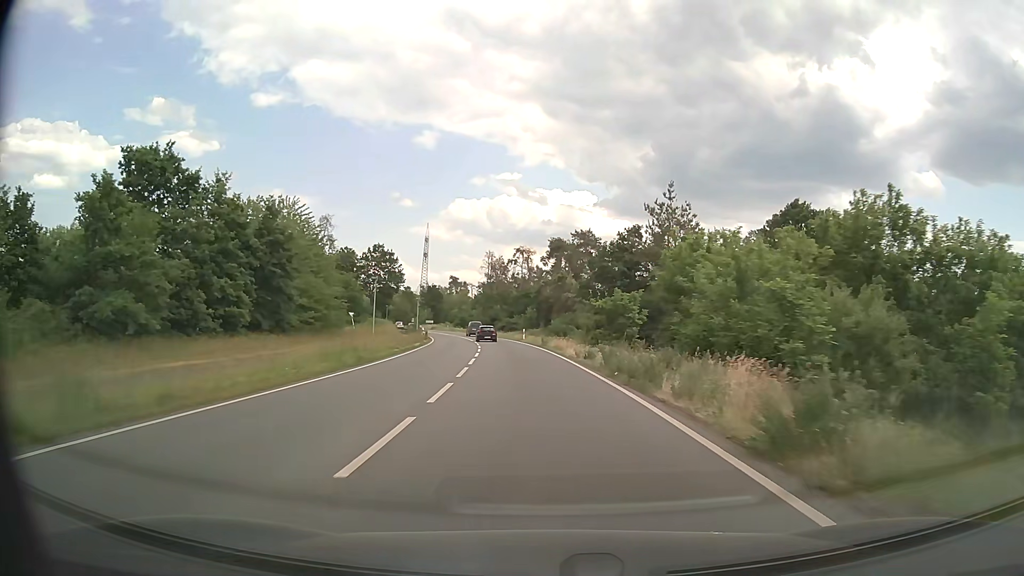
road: primary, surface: asphalt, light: Day
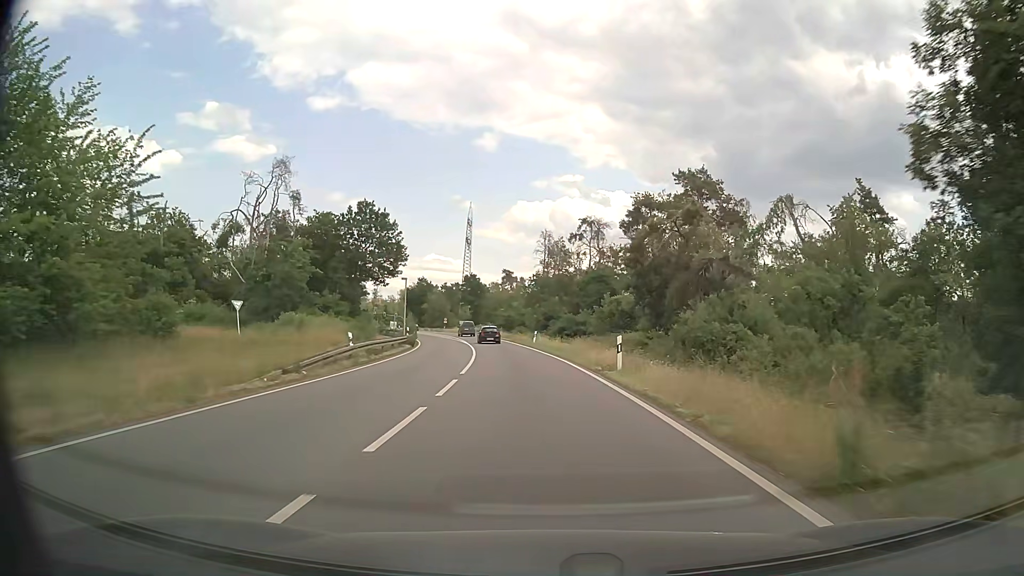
(-1.9, +41.2) m; -5°
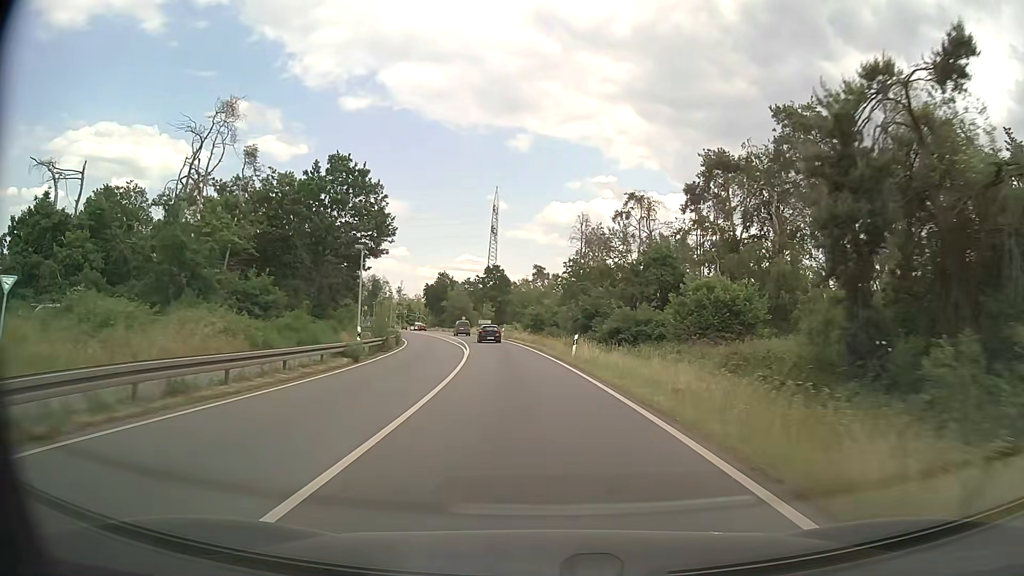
(-0.5, +20.0) m; -3°
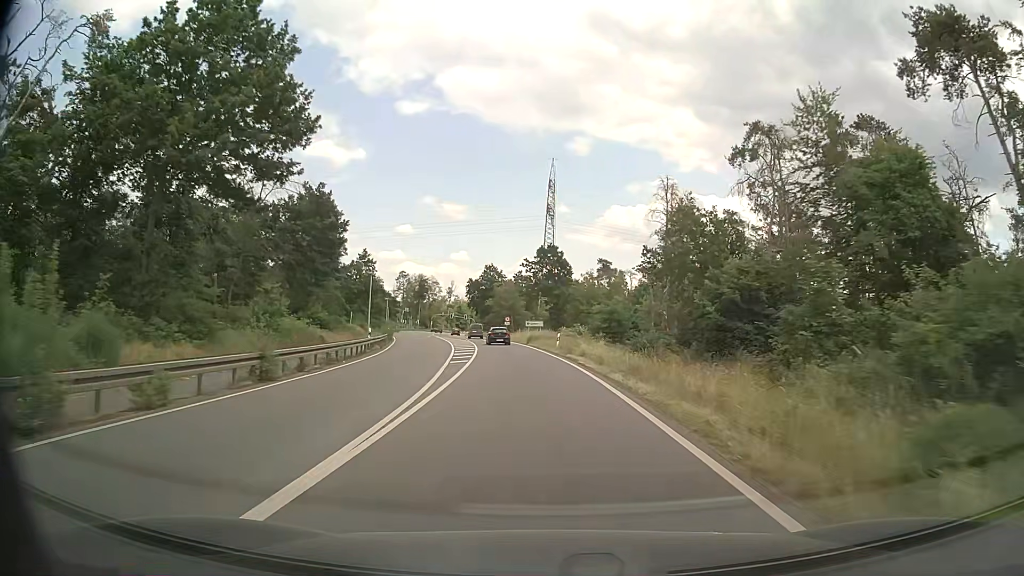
(-1.3, +29.5) m; -5°
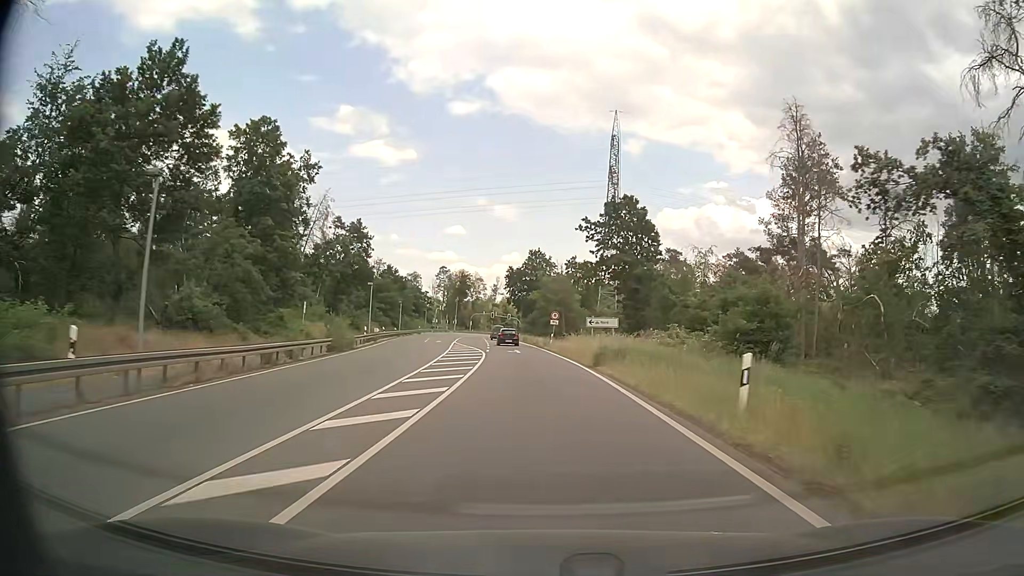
(-1.2, +29.7) m; -5°
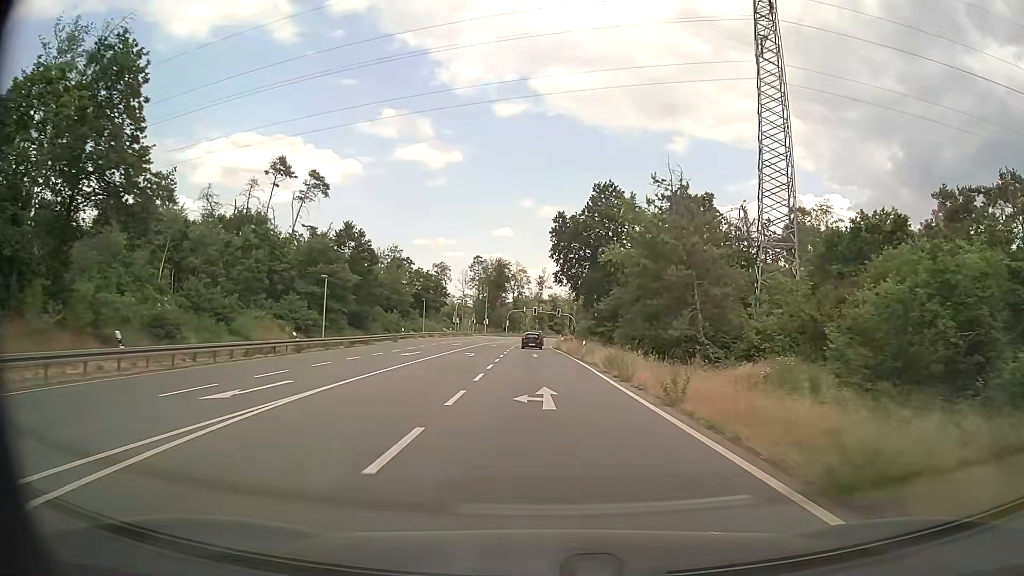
(-2.4, +52.1) m; -4°
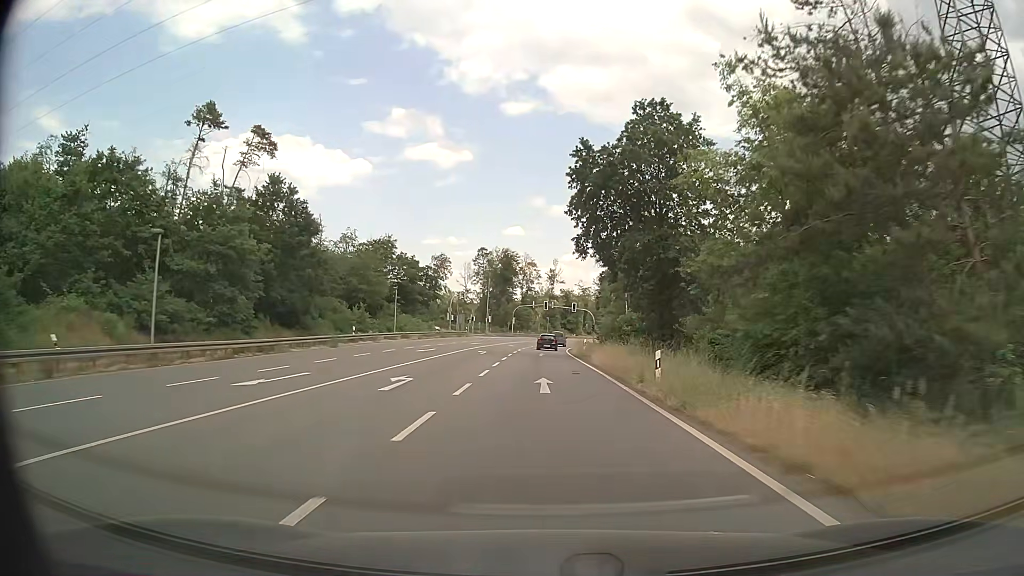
(-0.2, +22.2) m; -1°
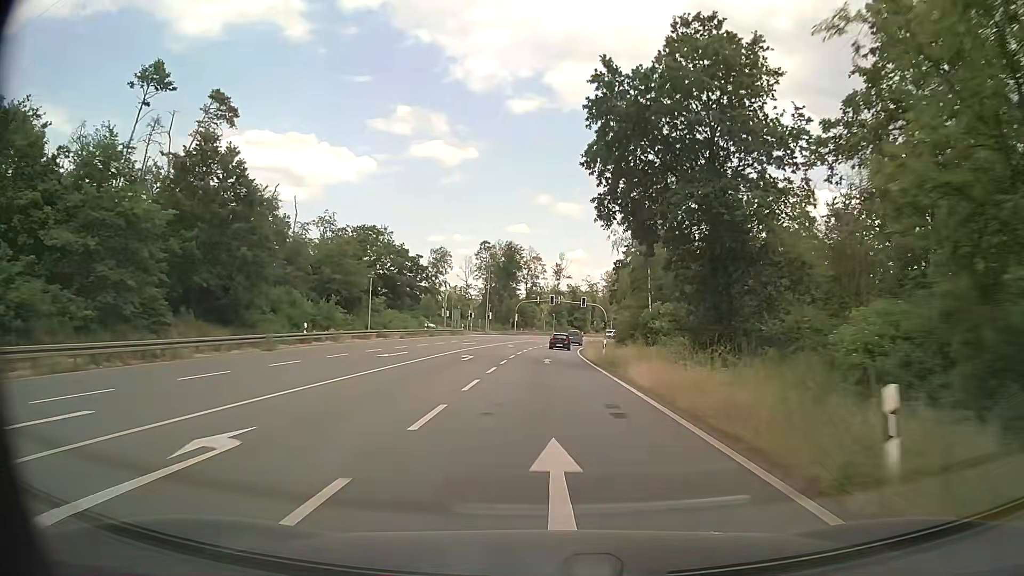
(-0.1, +11.3) m; -1°
(0, +10) (0, +20) (0, +30) (0, +40) (+1, +50) (+1, +60) (+2, +70) (+3, +80) (+5, +90) (+6, +100) m
